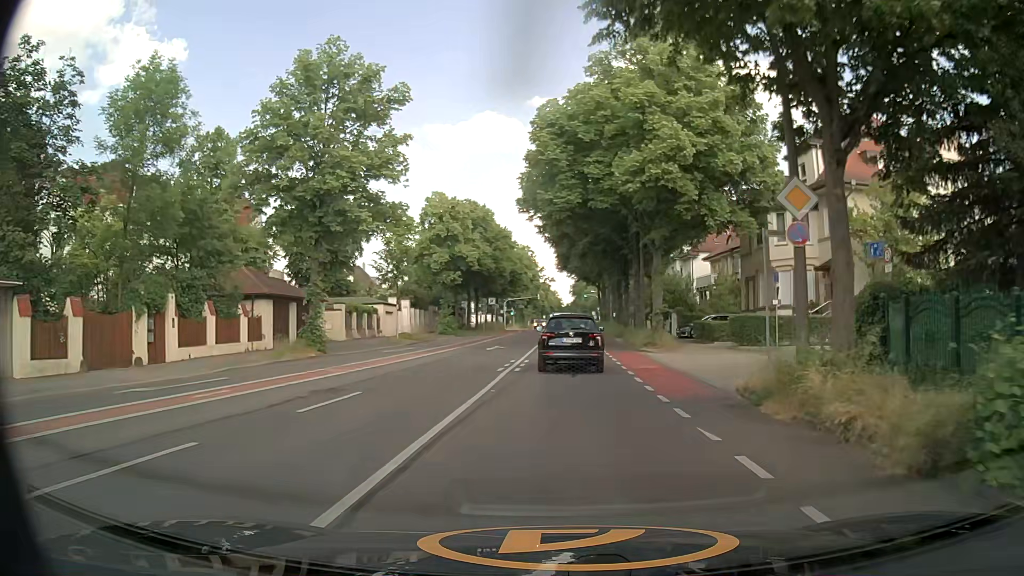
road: secondary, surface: asphalt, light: Day
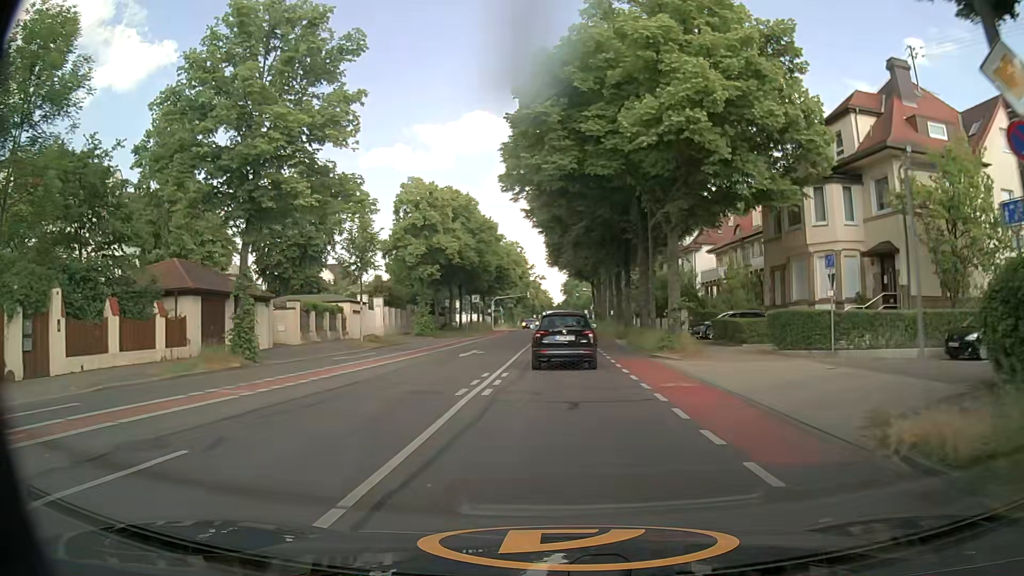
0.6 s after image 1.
(0.0, +6.5) m; 0°
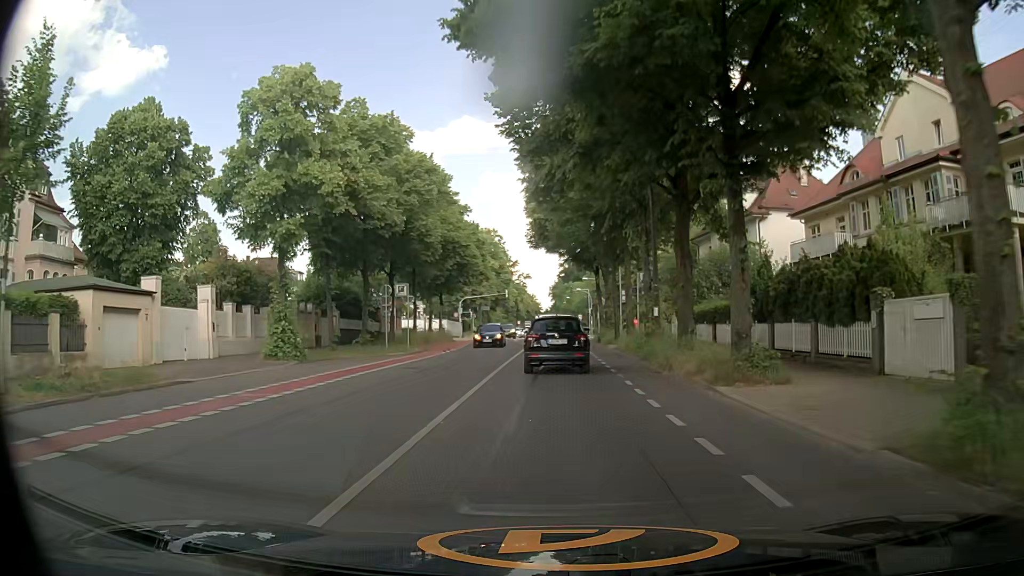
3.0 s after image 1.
(+0.3, +26.9) m; +2°
